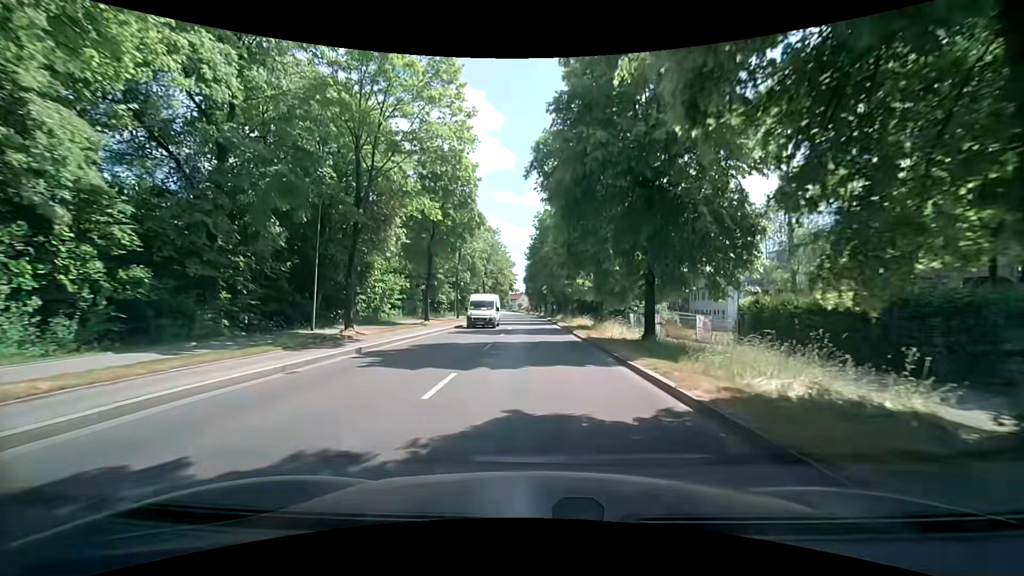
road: secondary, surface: asphalt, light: Day
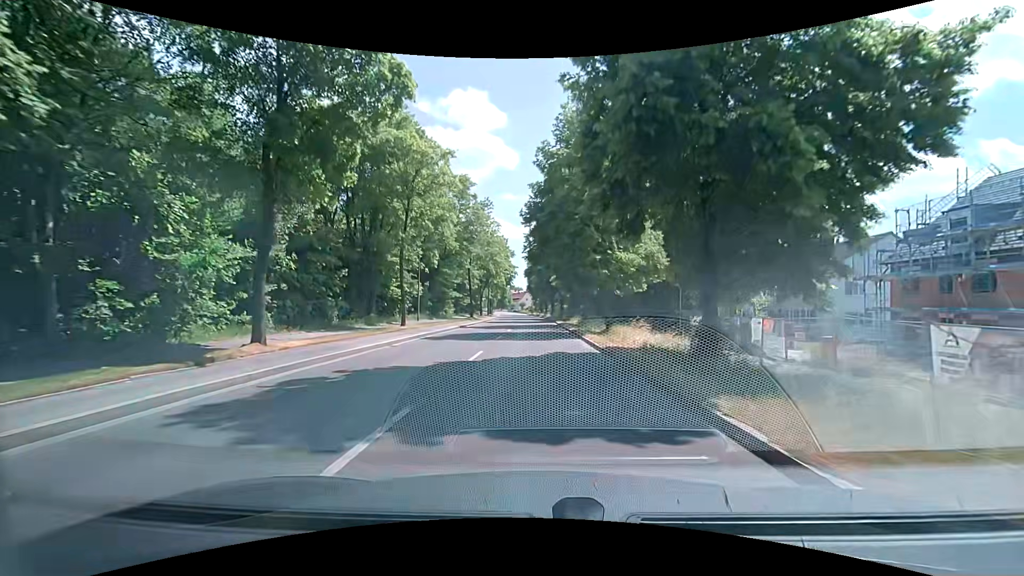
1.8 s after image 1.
(-0.2, +21.5) m; 0°
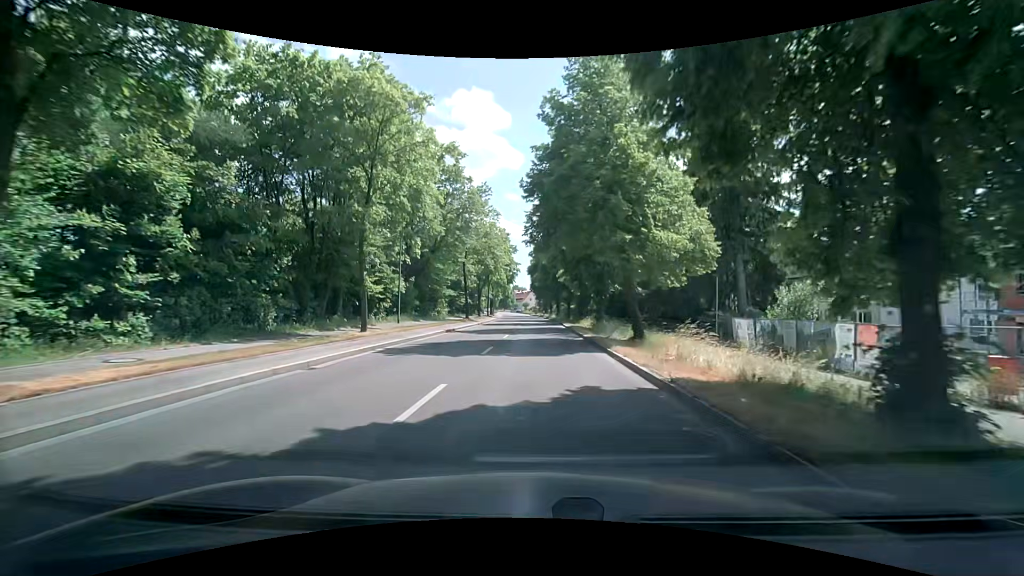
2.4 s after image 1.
(0.0, +7.1) m; -1°
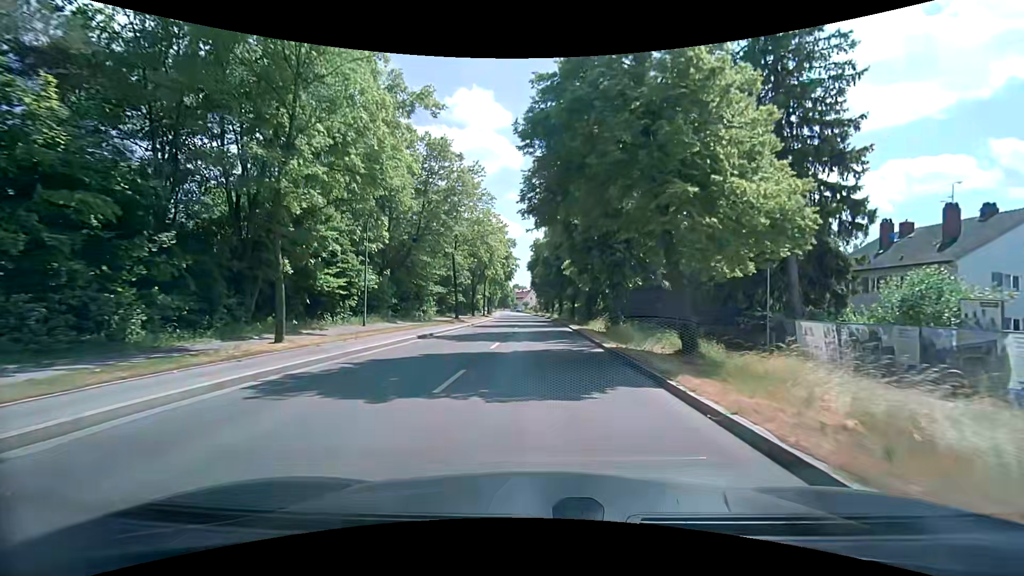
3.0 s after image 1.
(+0.1, +7.1) m; +1°
(0, +10) (0, +20) (0, +30) (0, +40) (0, +50) (0, +60) (-1, +70) (-1, +80) (-1, +90) (-2, +100) m
